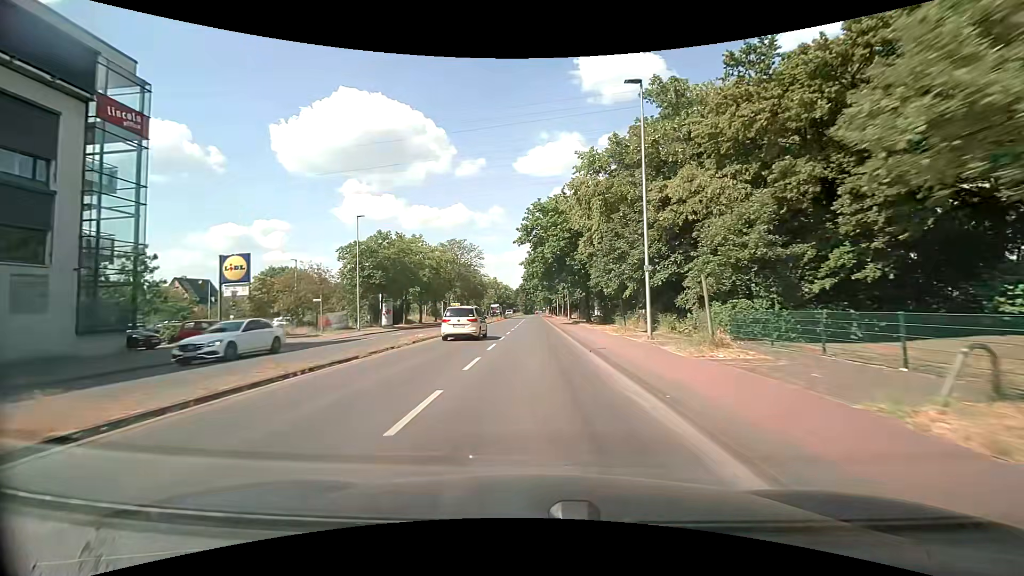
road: secondary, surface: asphalt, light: Day
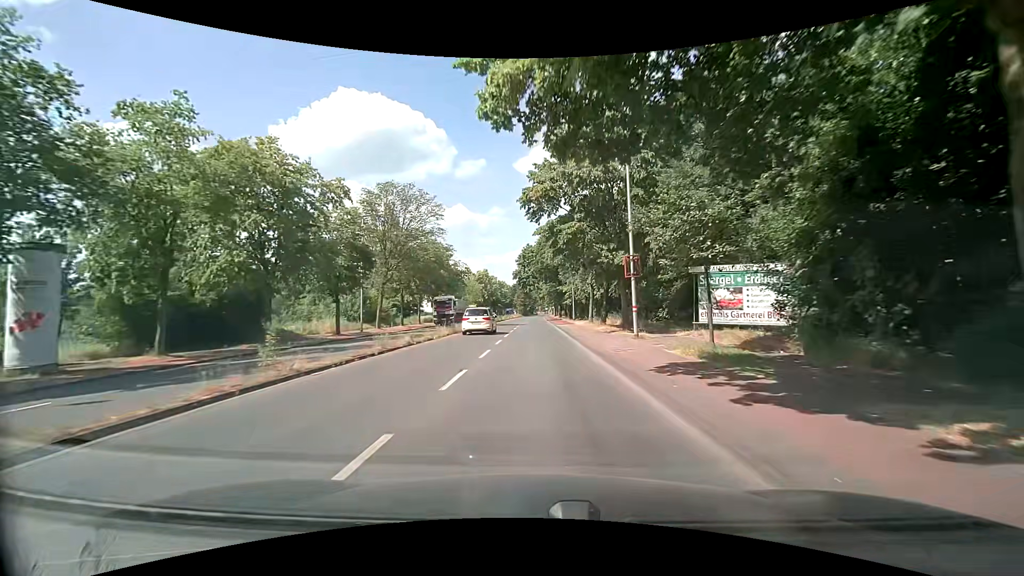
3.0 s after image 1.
(+0.2, +38.9) m; 0°
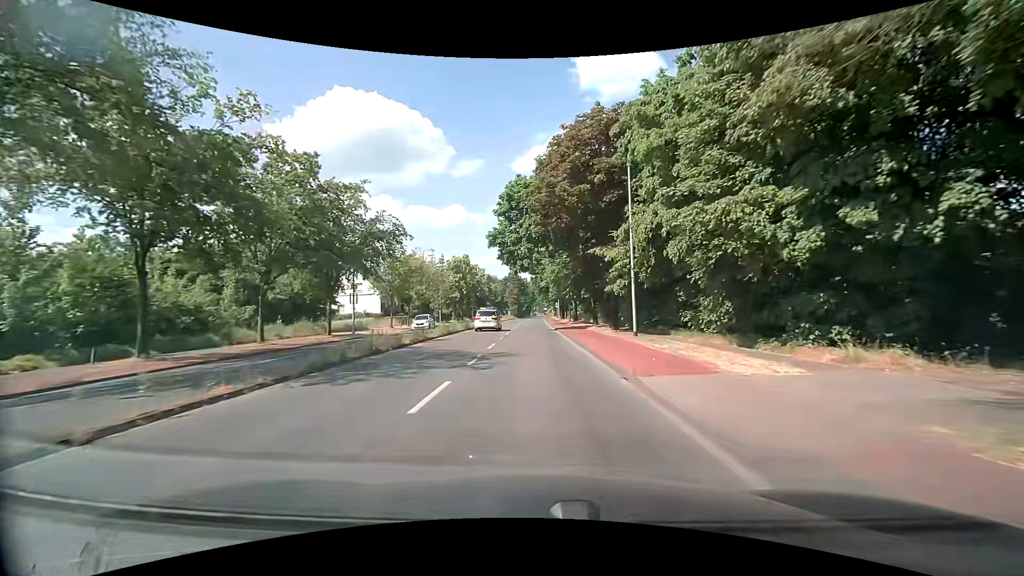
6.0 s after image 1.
(0.0, +38.0) m; +1°
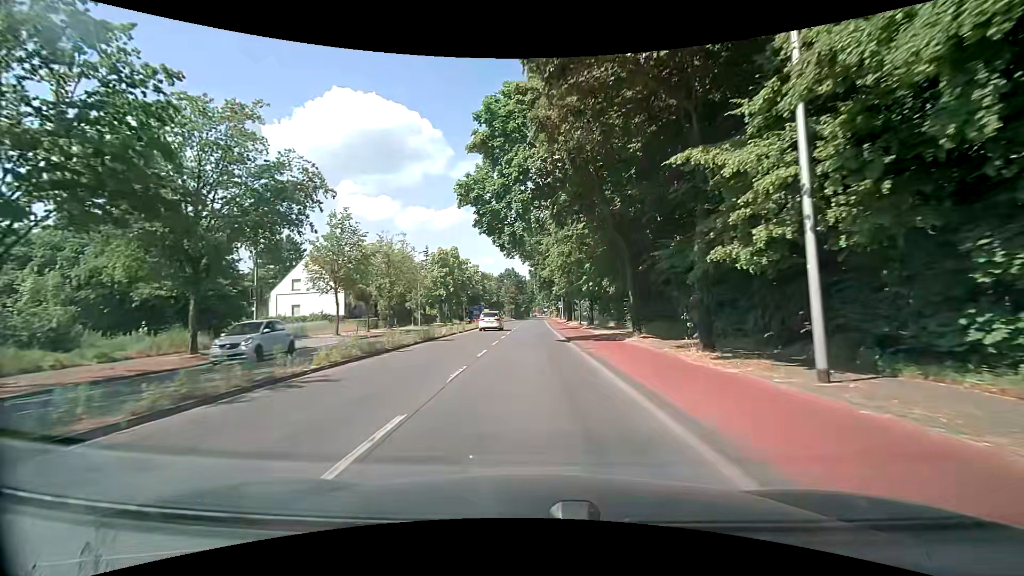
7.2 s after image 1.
(-0.1, +15.0) m; -1°
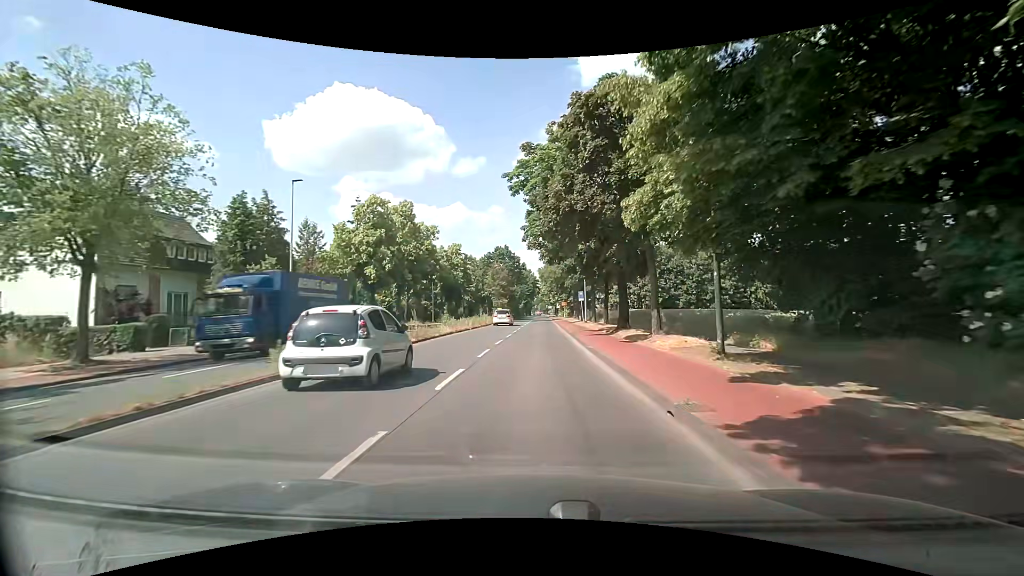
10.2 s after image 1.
(+0.2, +37.1) m; 0°
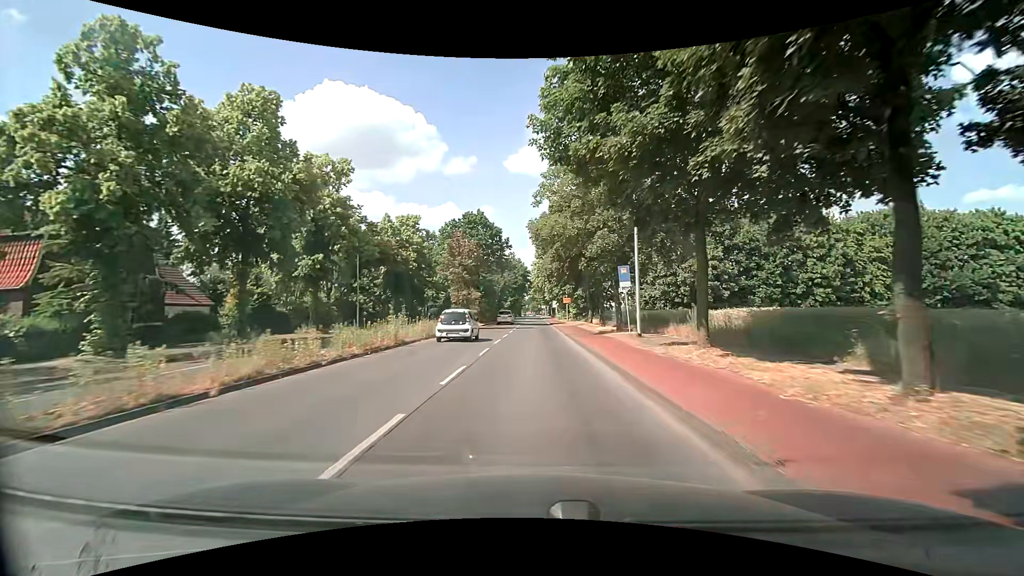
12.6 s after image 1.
(+0.3, +29.4) m; 0°
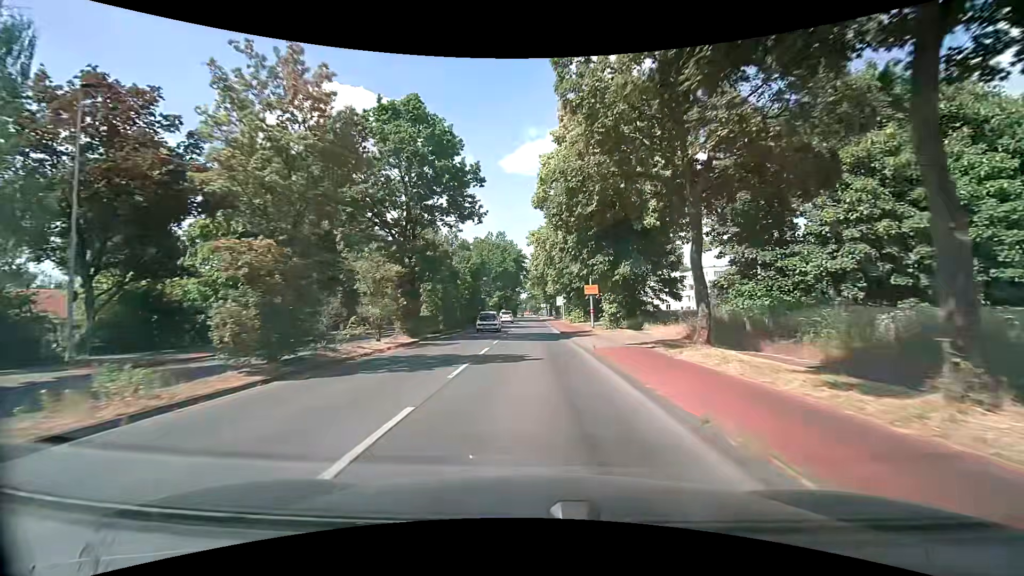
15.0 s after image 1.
(+0.7, +29.3) m; +1°
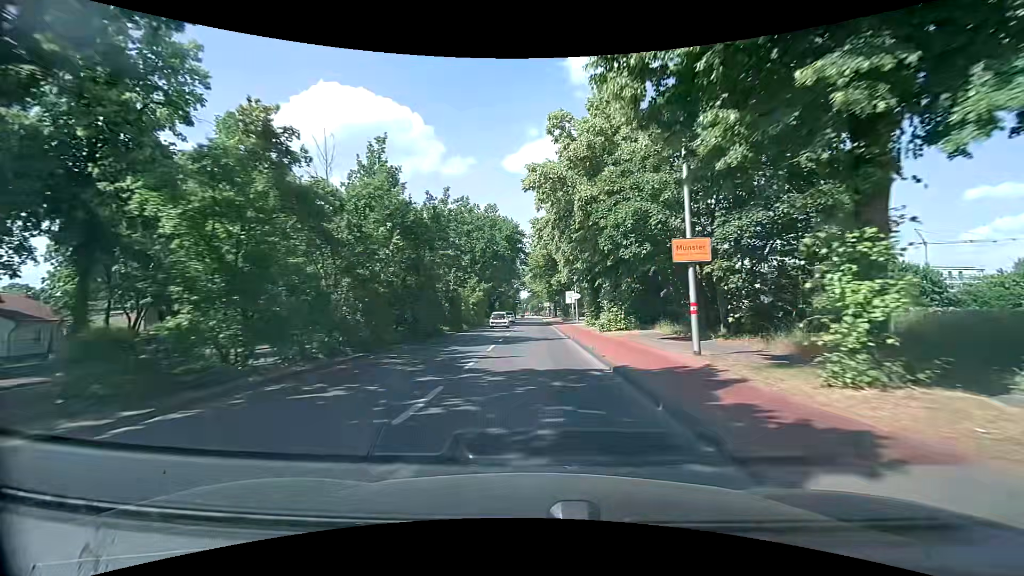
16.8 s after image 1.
(-0.1, +21.9) m; -1°
(0, +10) (0, +20) (0, +30) (0, +40) (+1, +50) (+1, +60) (+1, +70) (+1, +80) (+1, +90) (+1, +100) m
